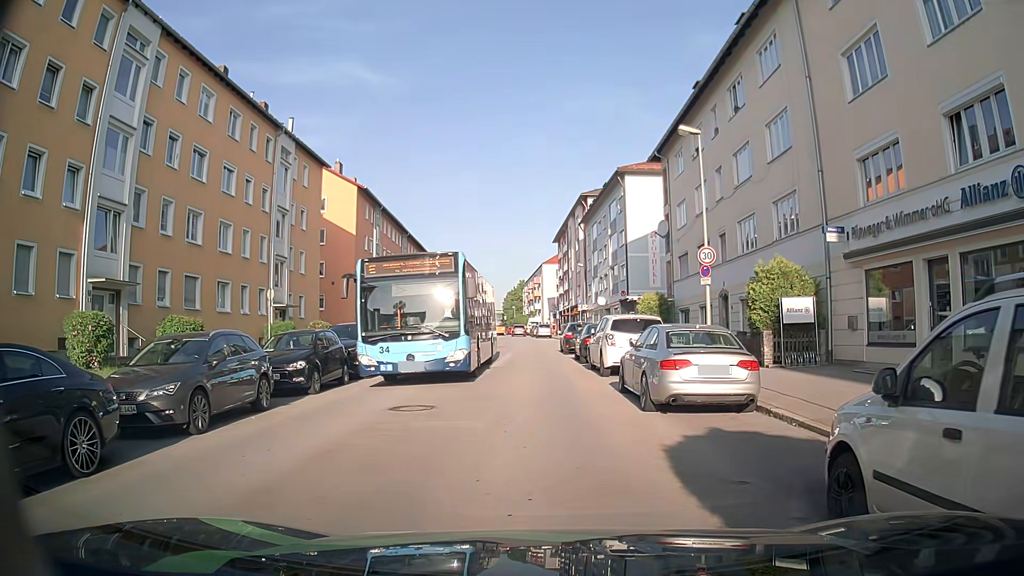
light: Day
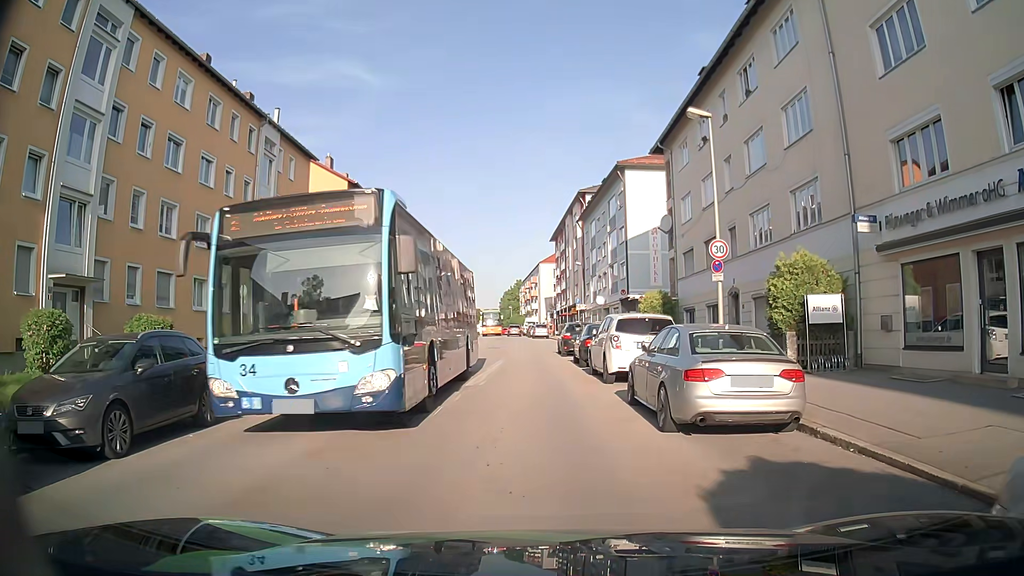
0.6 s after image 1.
(0.0, +2.1) m; 0°
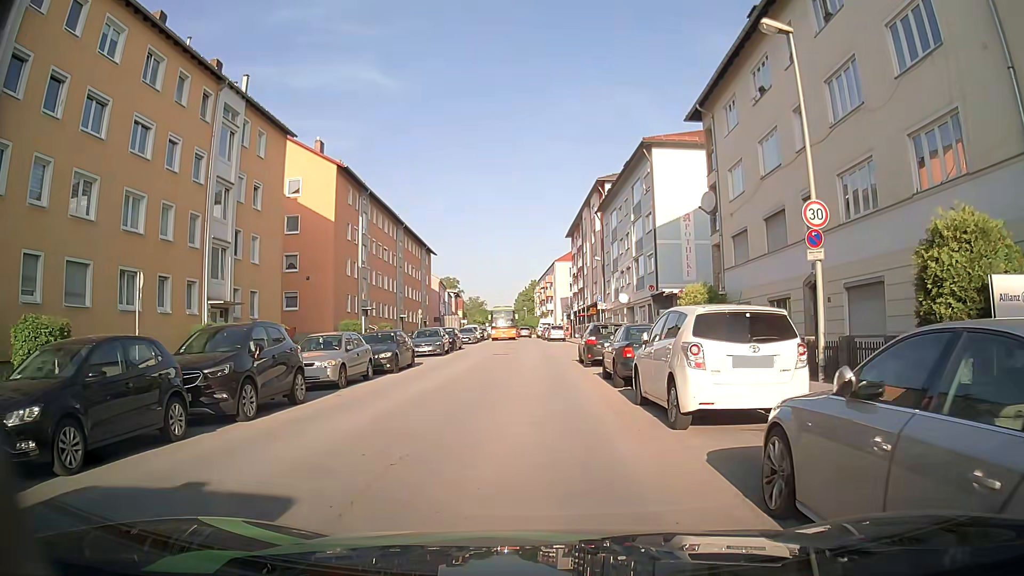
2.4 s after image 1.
(-0.1, +6.9) m; -2°
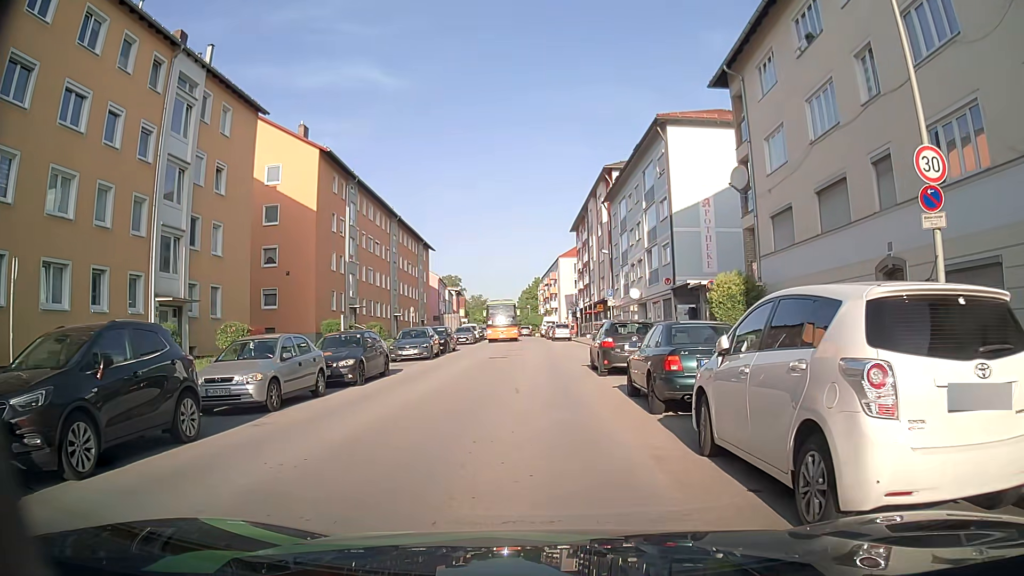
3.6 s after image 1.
(+0.1, +4.6) m; 0°
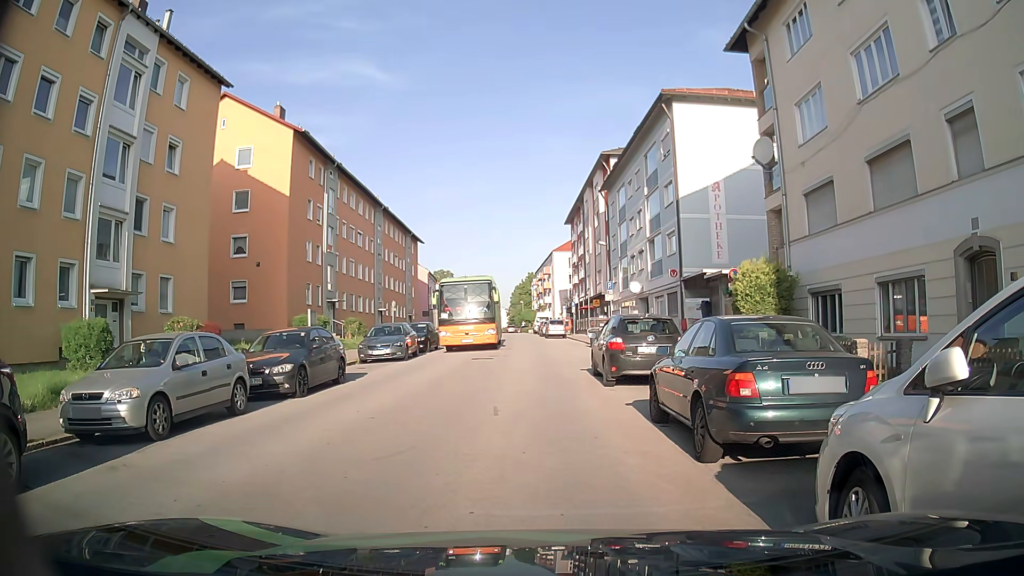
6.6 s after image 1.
(0.0, +3.7) m; -1°
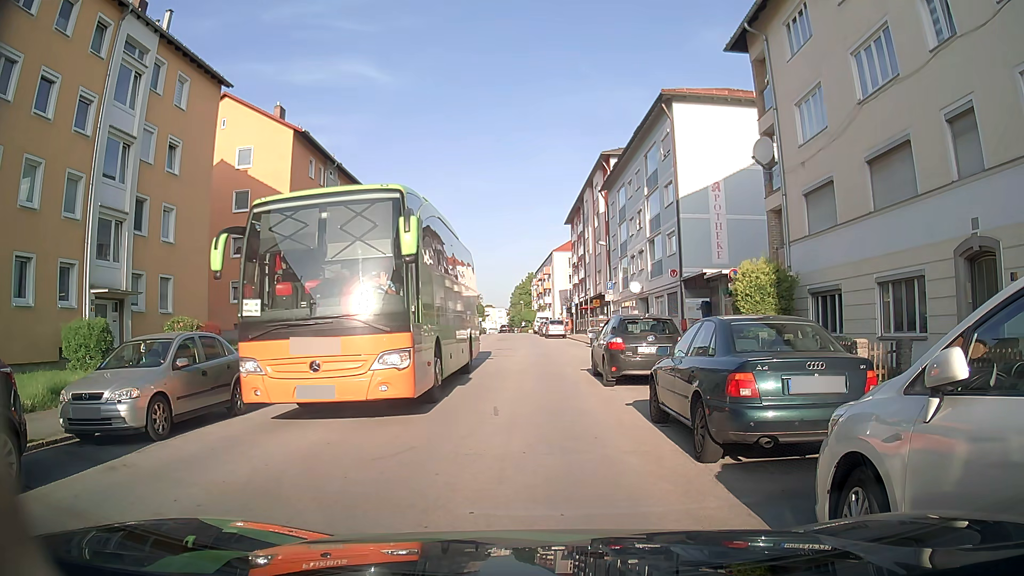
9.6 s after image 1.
(0.0, 0.0) m; 0°
